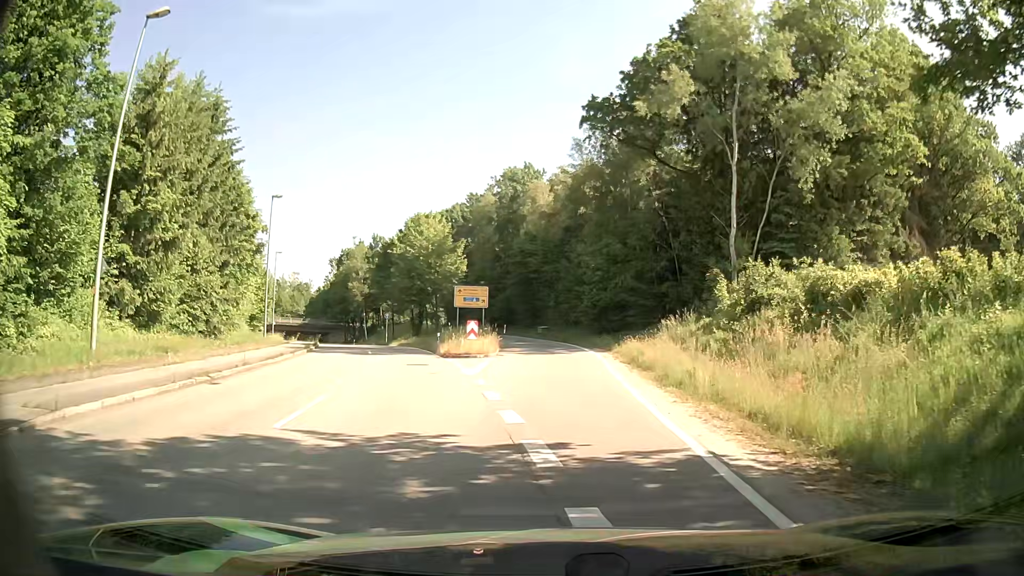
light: Day
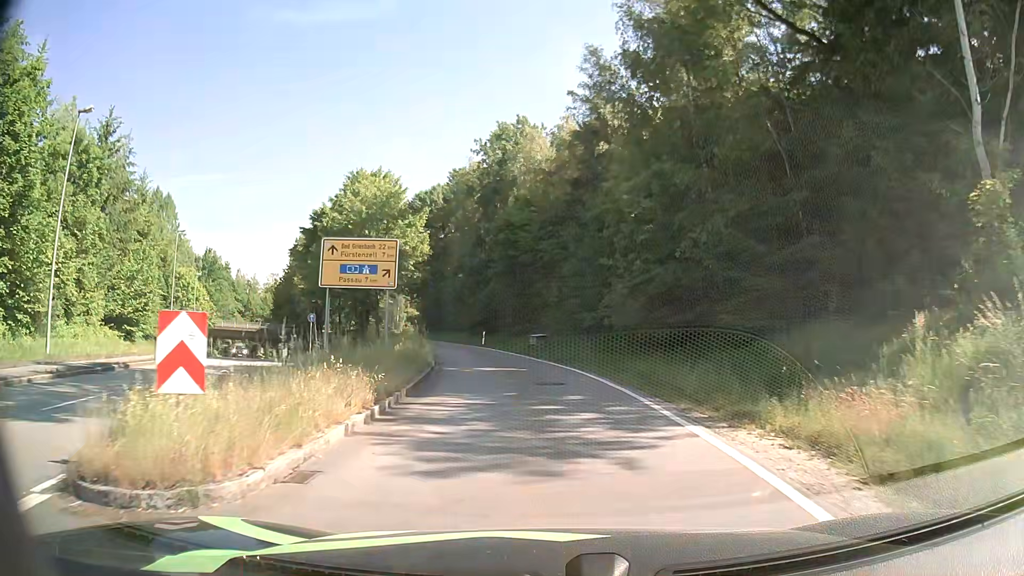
(0.0, +23.5) m; 0°
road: secondary_link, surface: asphalt
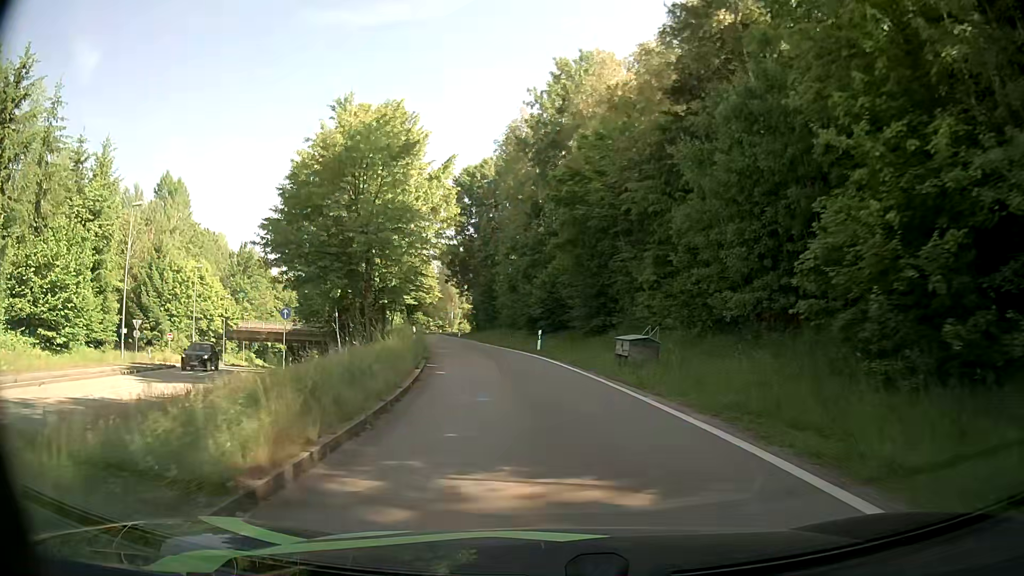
(-0.9, +16.2) m; -7°
